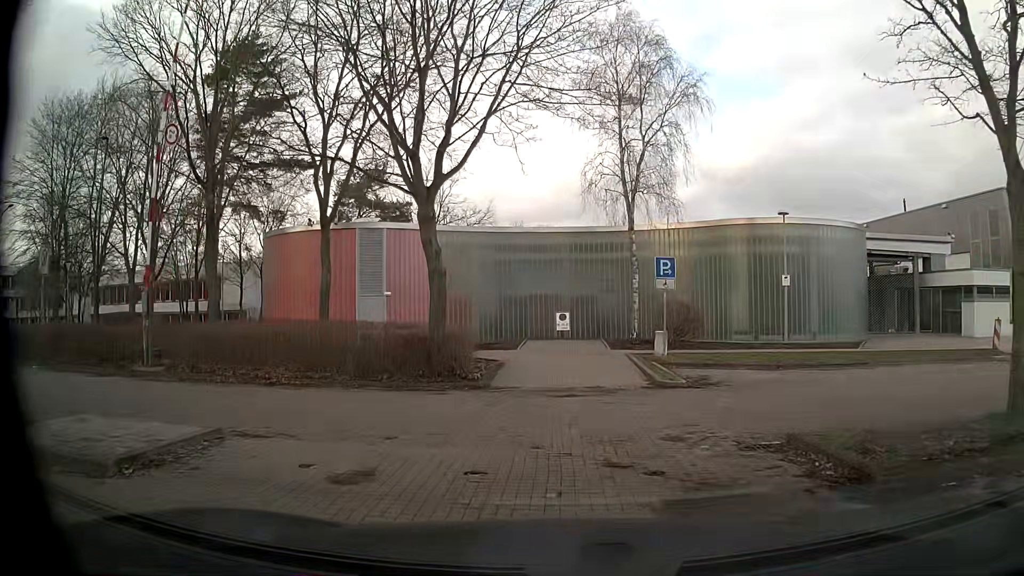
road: service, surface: paving_stones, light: Day
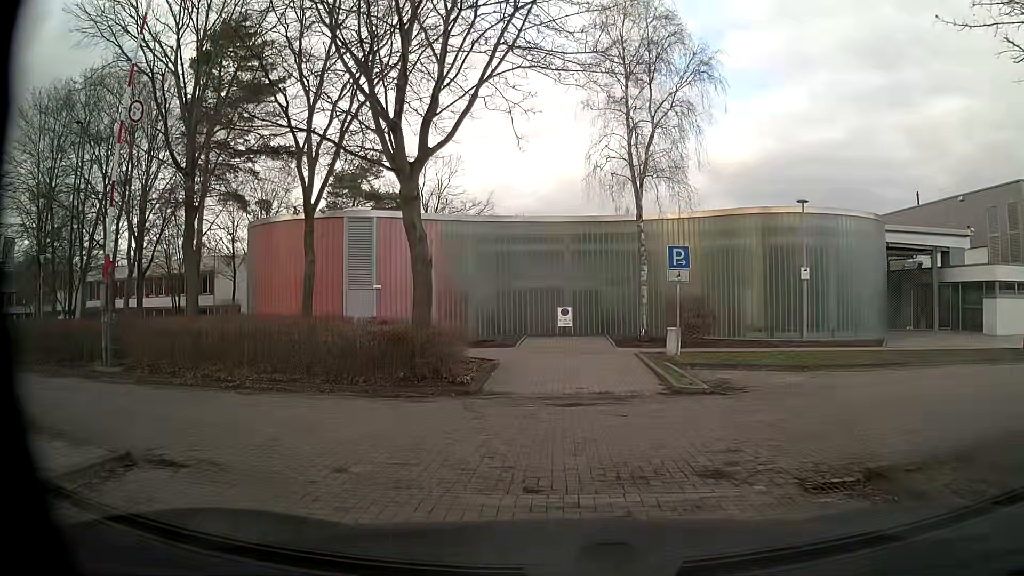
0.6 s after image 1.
(0.0, +1.9) m; -2°
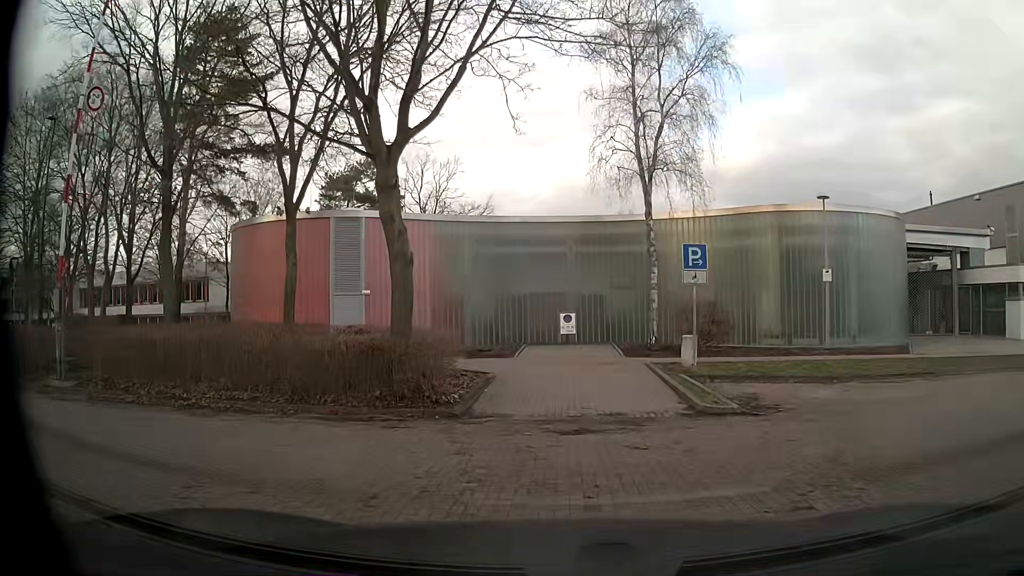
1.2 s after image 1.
(0.0, +1.9) m; 0°
